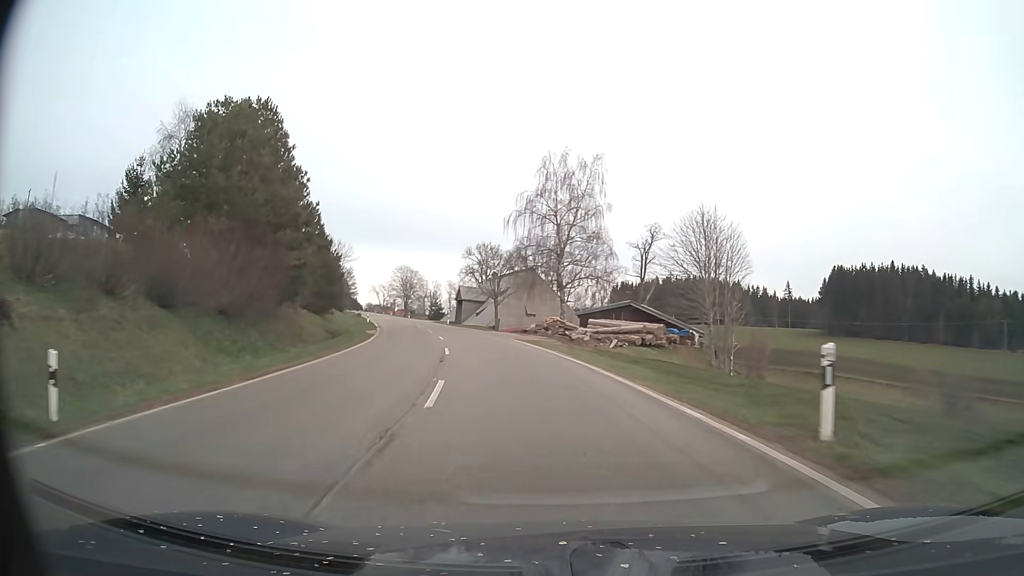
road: secondary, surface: asphalt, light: Day
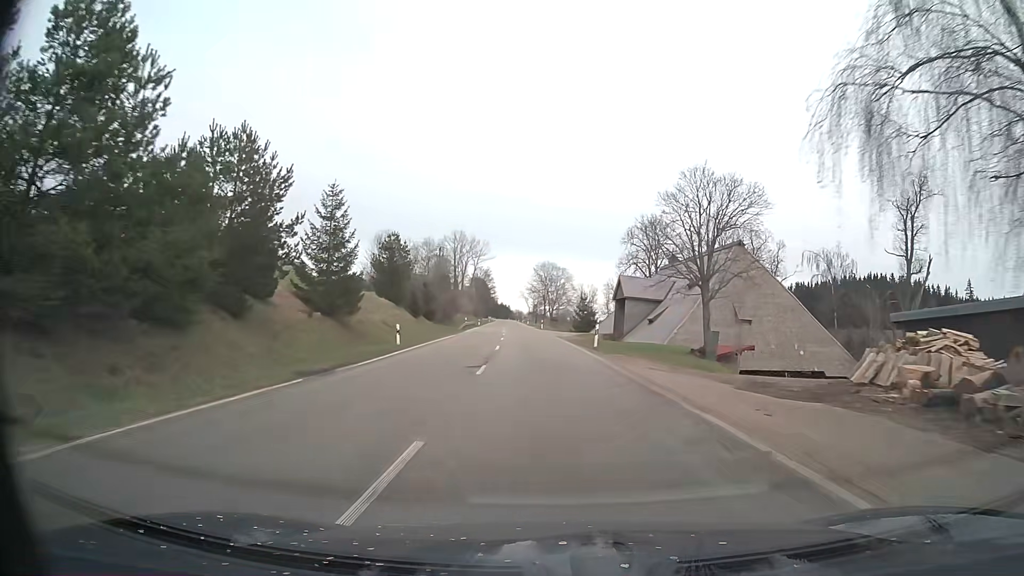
(-6.2, +43.6) m; -14°
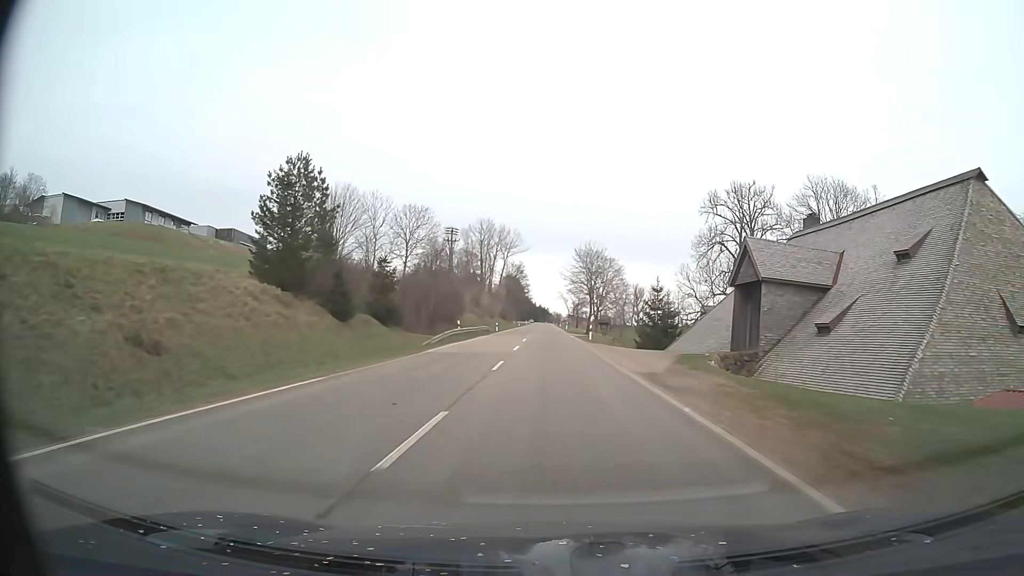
(-1.1, +34.5) m; -3°
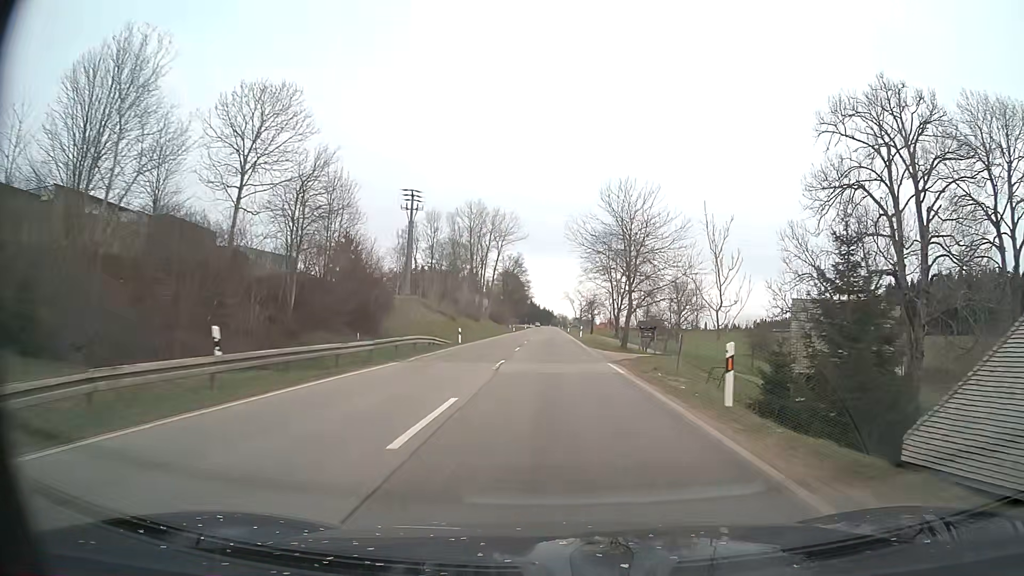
(-0.2, +35.6) m; -1°
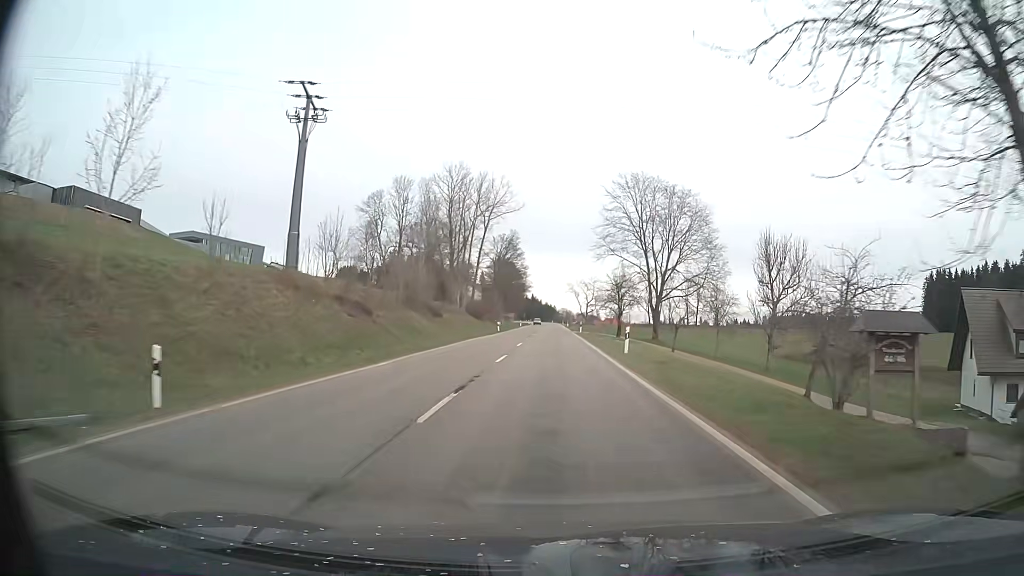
(-0.1, +36.1) m; 0°
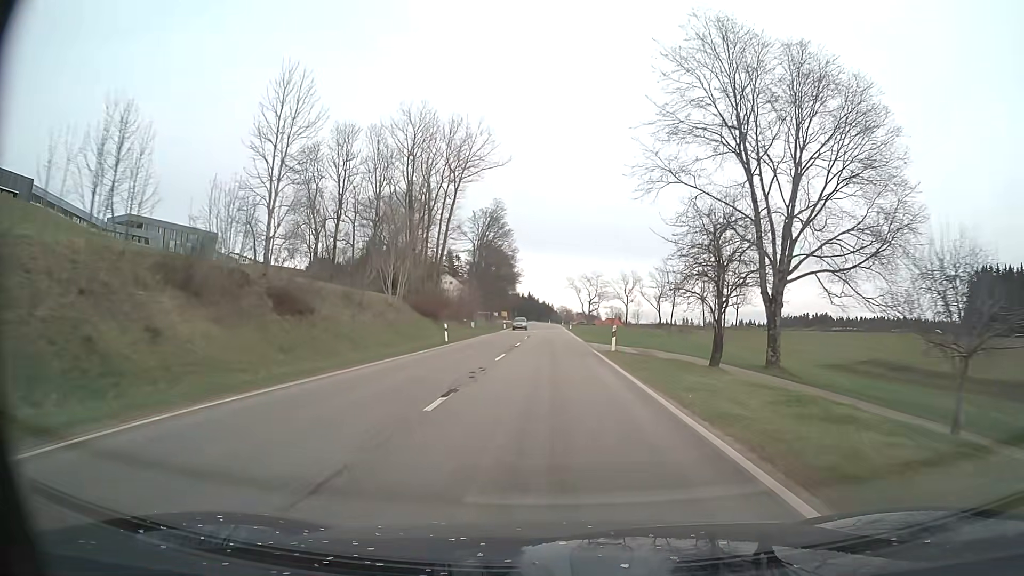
(+0.1, +35.8) m; 0°
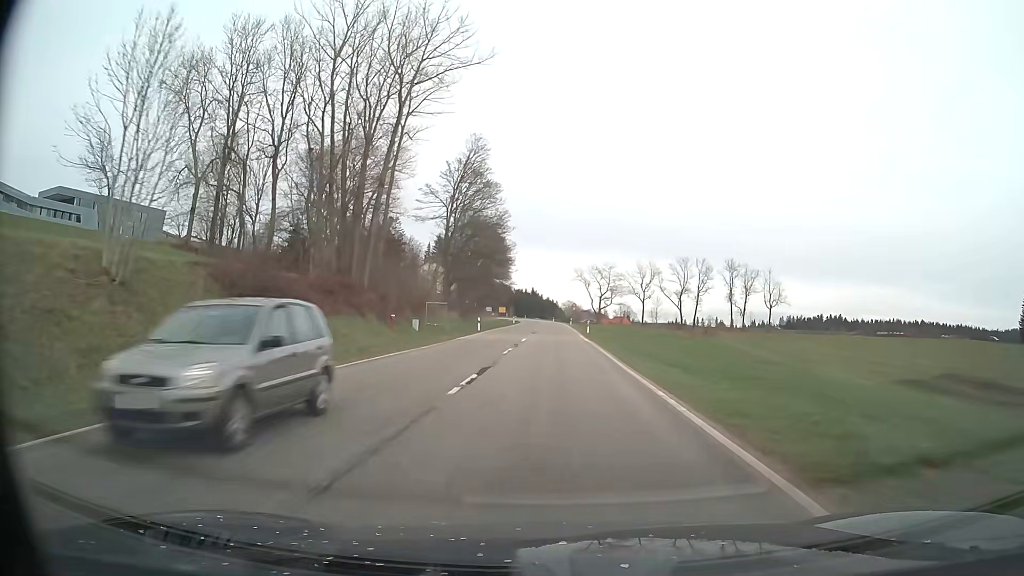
(-0.1, +35.2) m; 0°
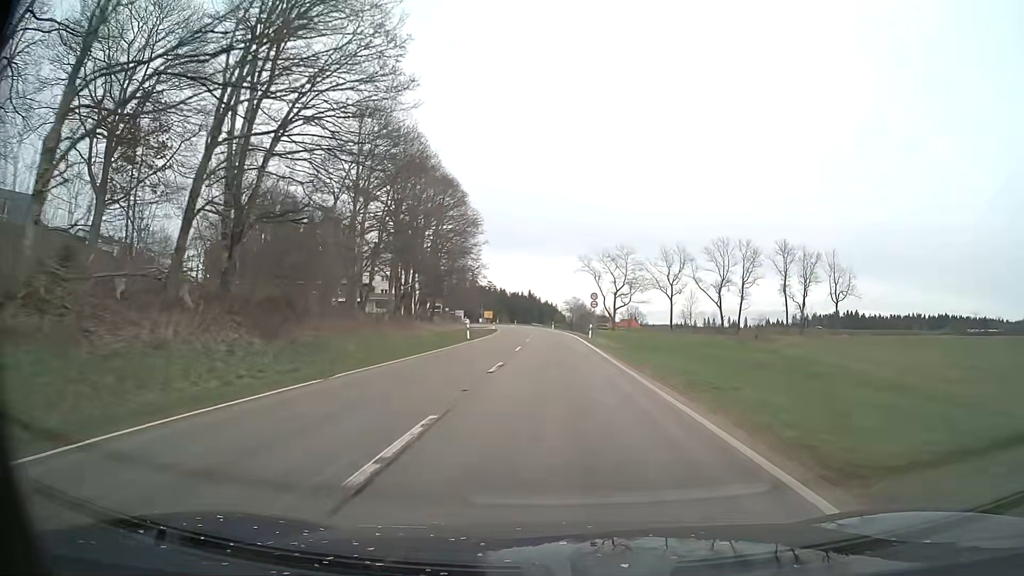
(-0.1, +55.2) m; 0°
(0, +10) (0, +20) (0, +30) (0, +40) (0, +50) (-1, +60) (-1, +70) (-1, +80) (-2, +90) (-3, +100) m
